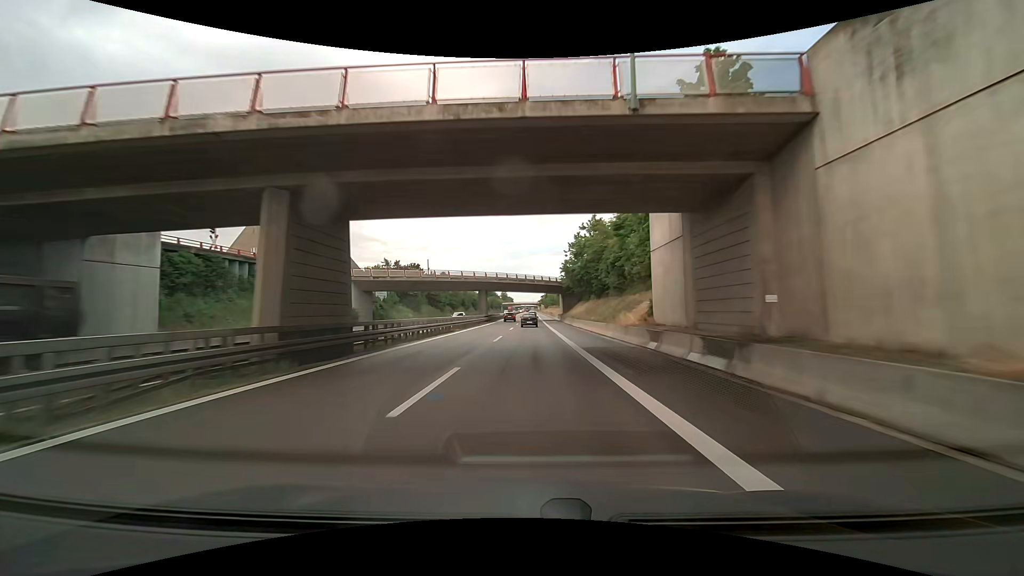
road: trunk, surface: asphalt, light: Day
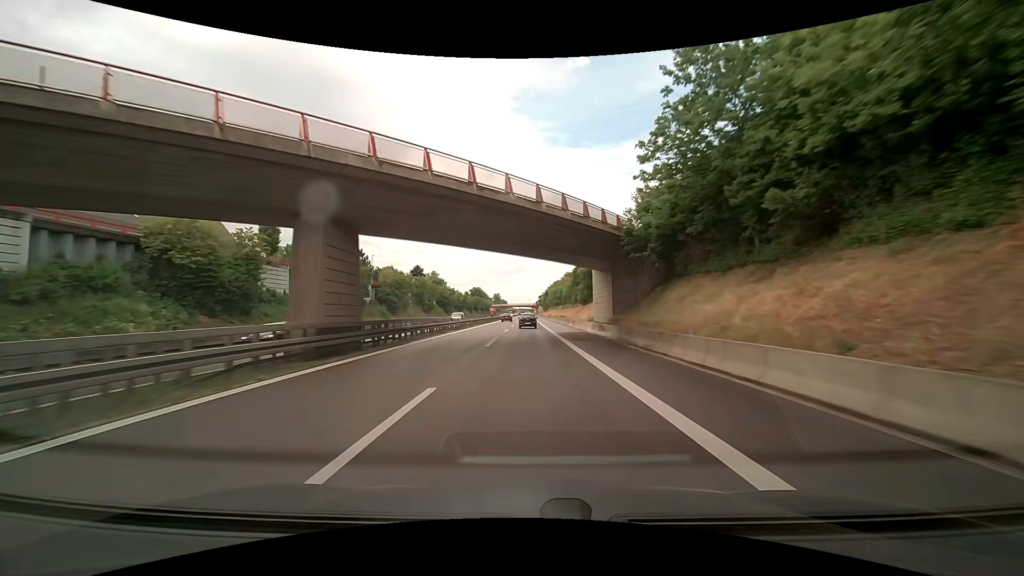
(+0.4, +57.6) m; +1°
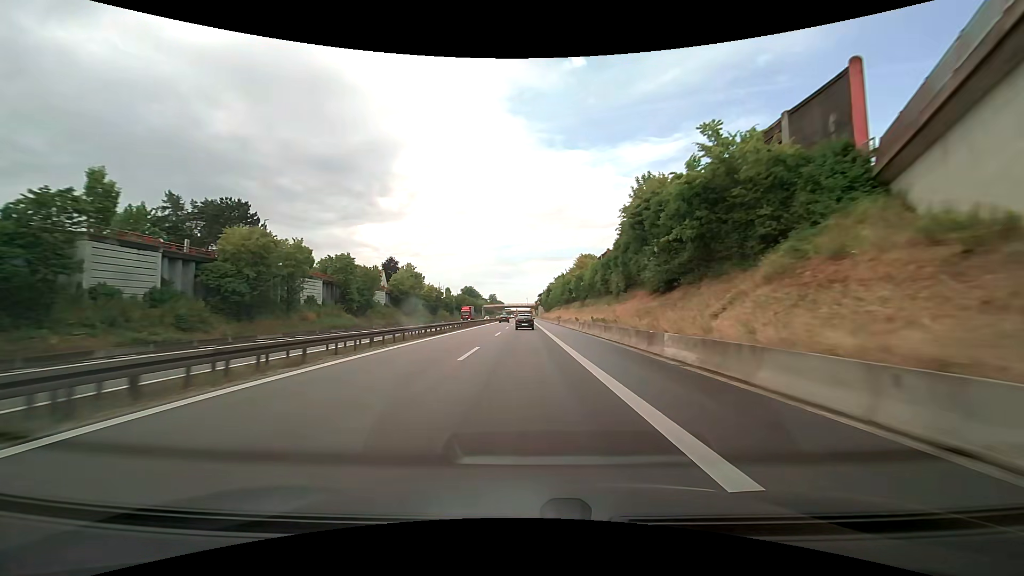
(+0.1, +42.4) m; 0°
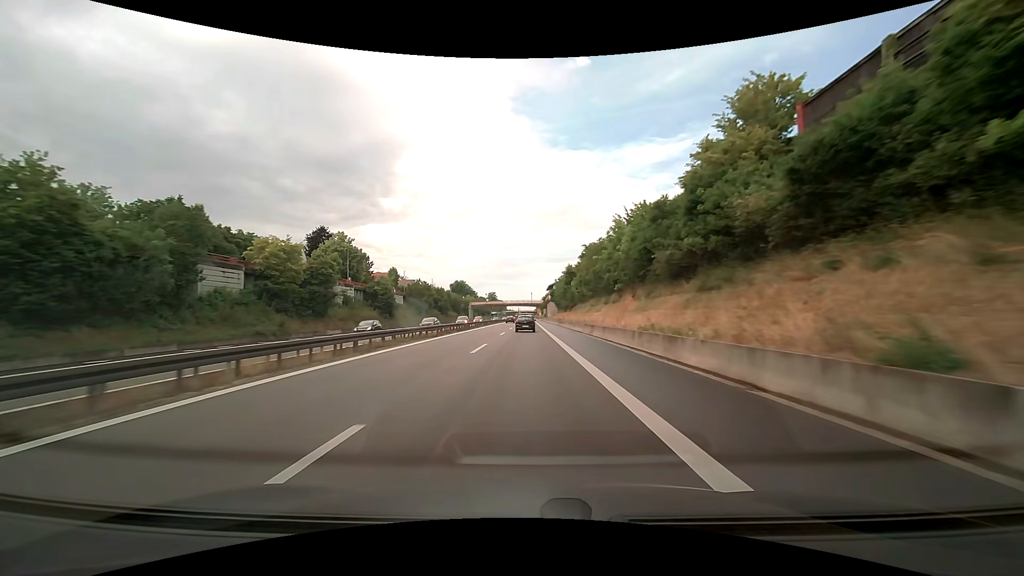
(+0.1, +68.9) m; 0°
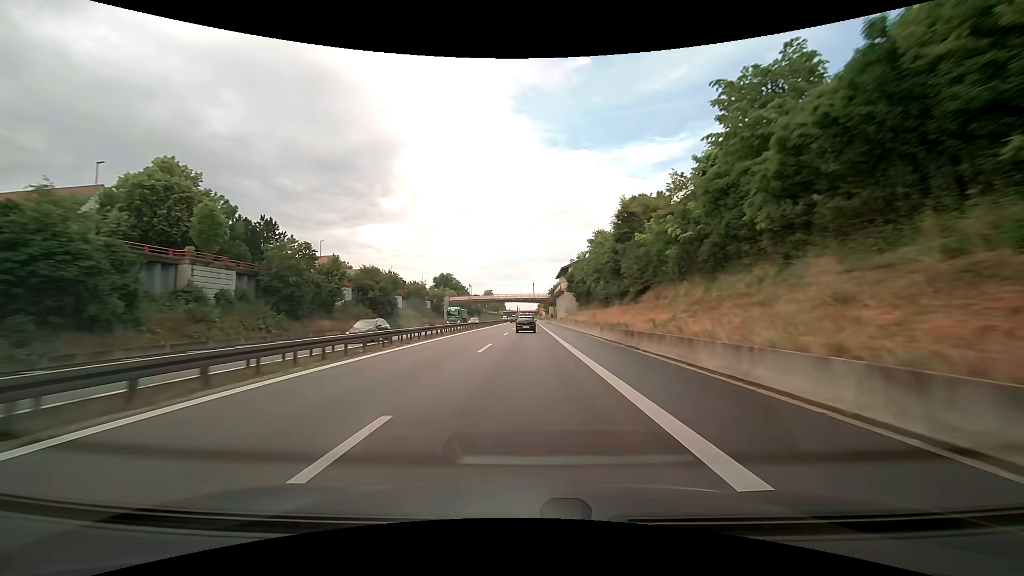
(-0.1, +53.6) m; 0°
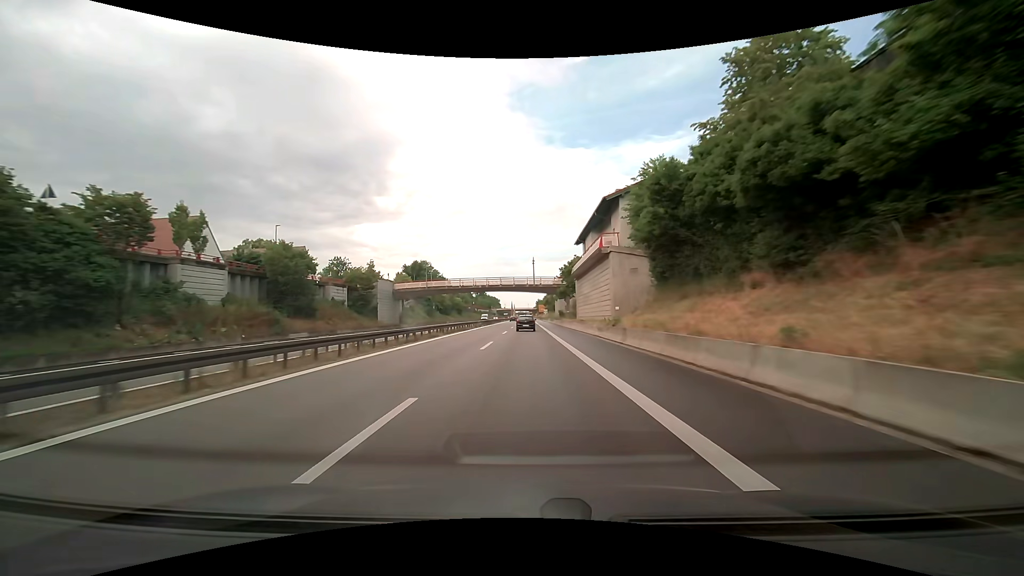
(+0.1, +52.8) m; 0°
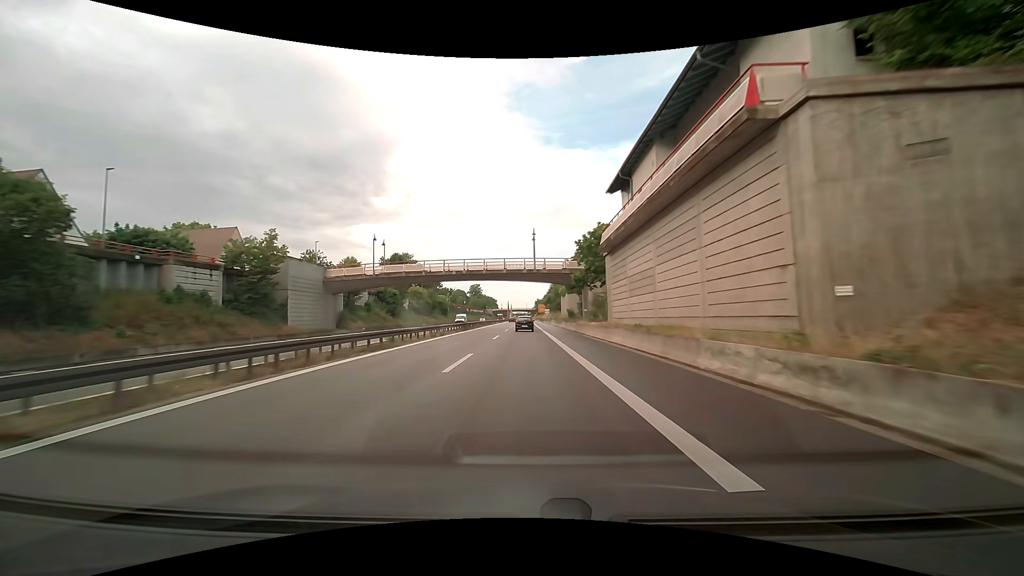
(0.0, +26.3) m; 0°
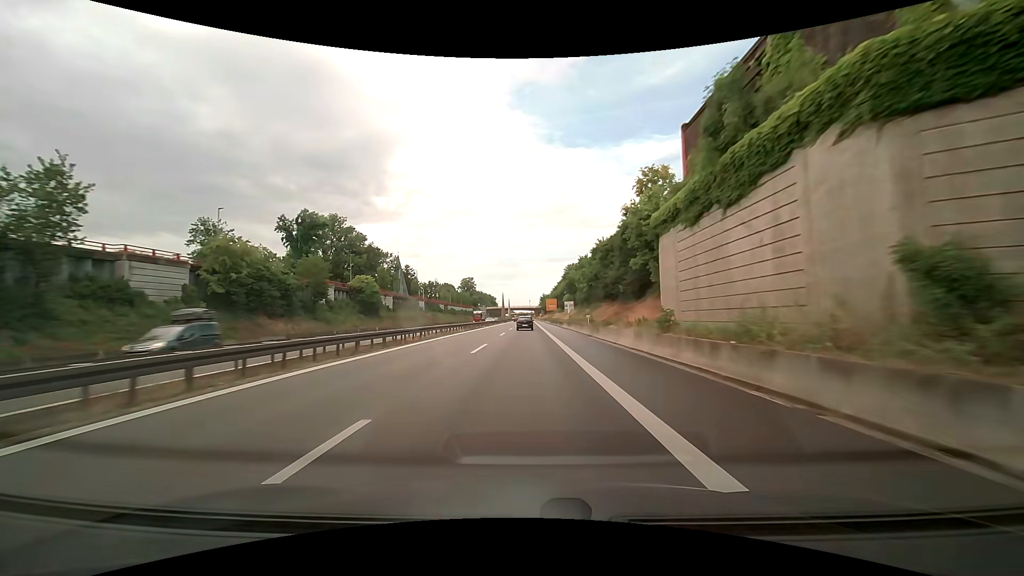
(-0.2, +65.8) m; 0°
(0, +10) (0, +20) (0, +30) (0, +40) (0, +50) (0, +60) (0, +70) (0, +80) (0, +90) (0, +100) m
